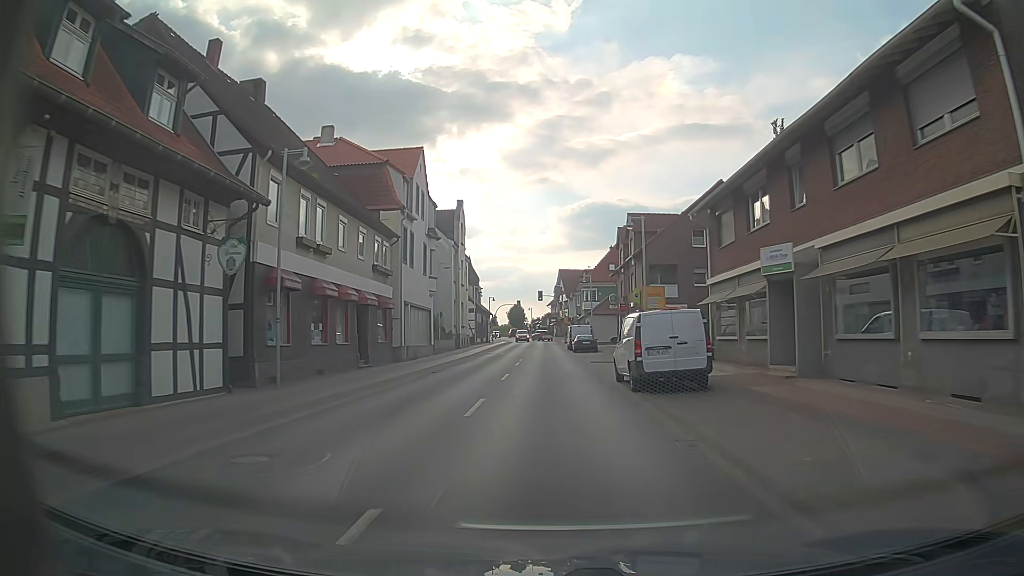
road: primary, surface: asphalt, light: Day
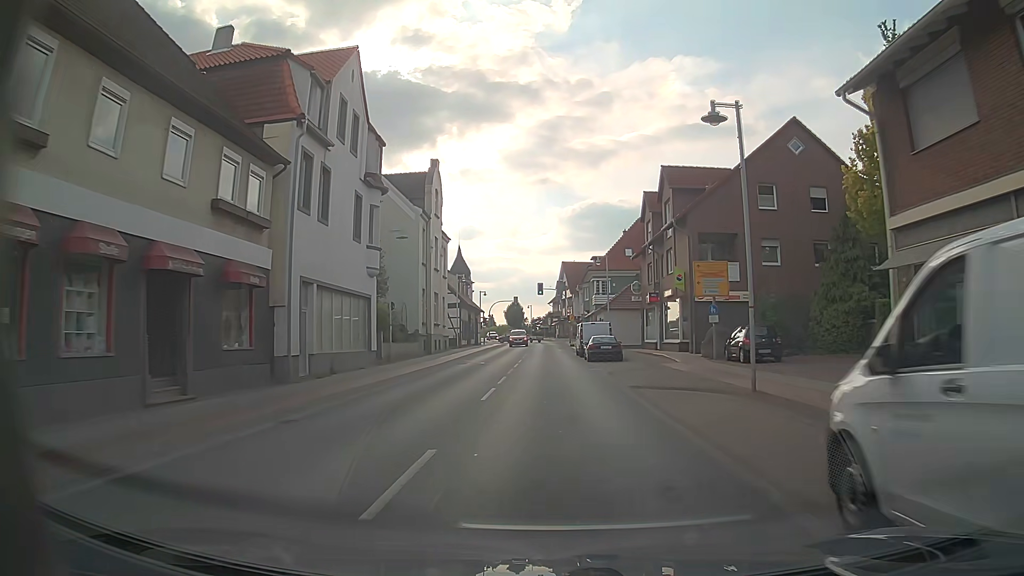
(0.0, +15.5) m; +1°
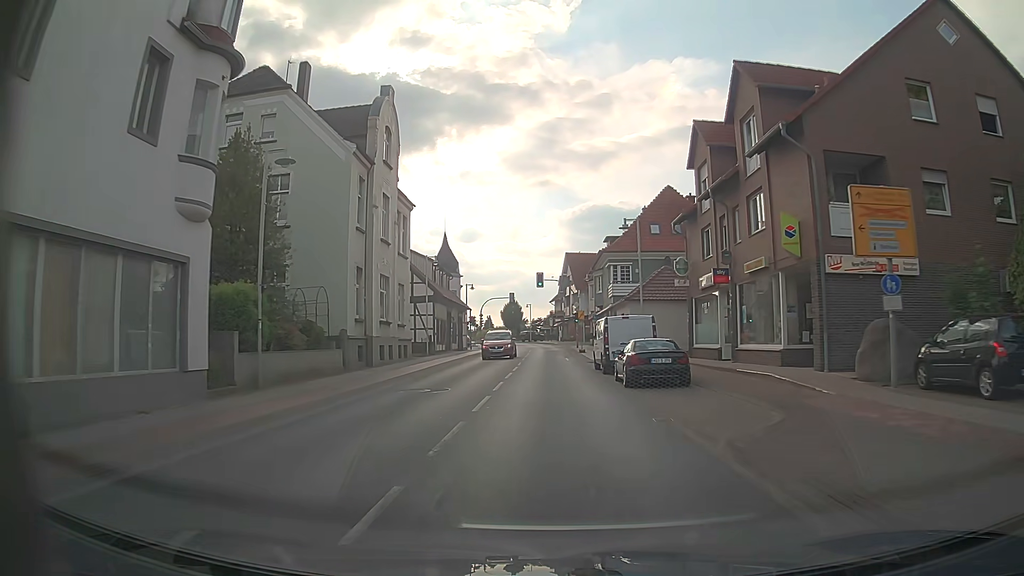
(-0.2, +15.6) m; -1°
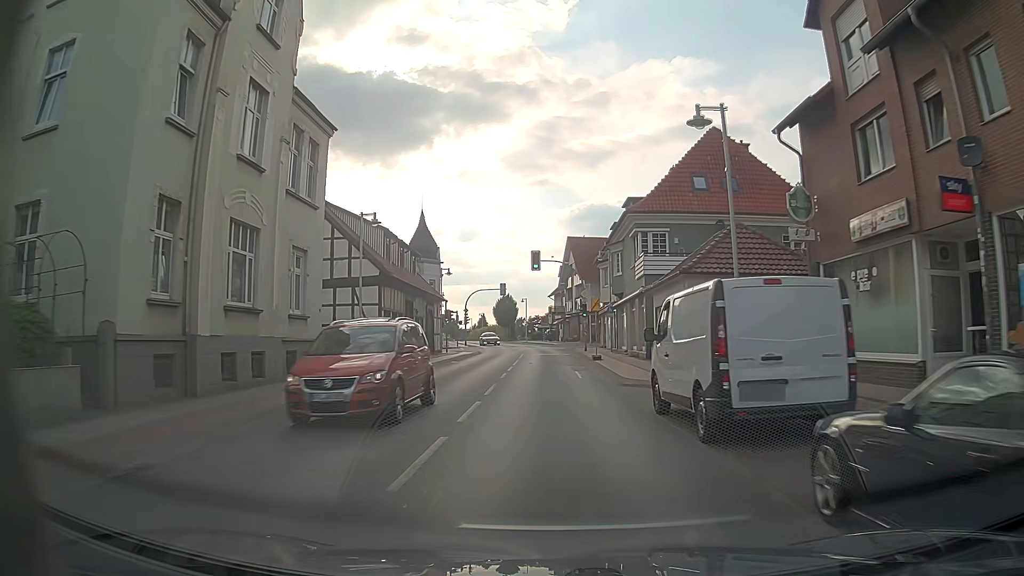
(0.0, +15.5) m; 0°
(0, +10) (0, +20) (0, +30) (0, +40) (0, +50) (-1, +60) (-2, +70) (-4, +80) (-6, +90) (-7, +99) m
